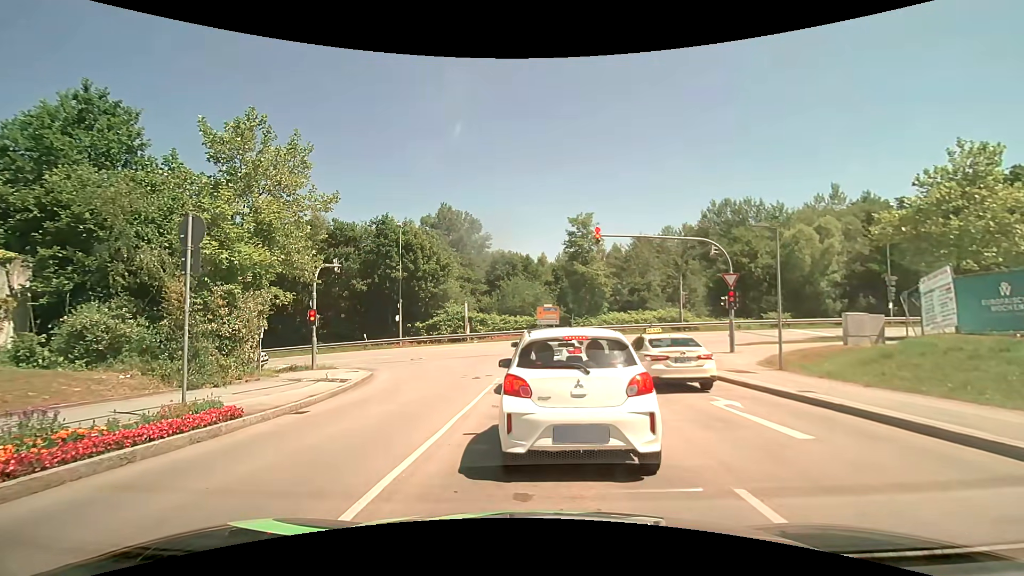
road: residential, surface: asphalt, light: Day
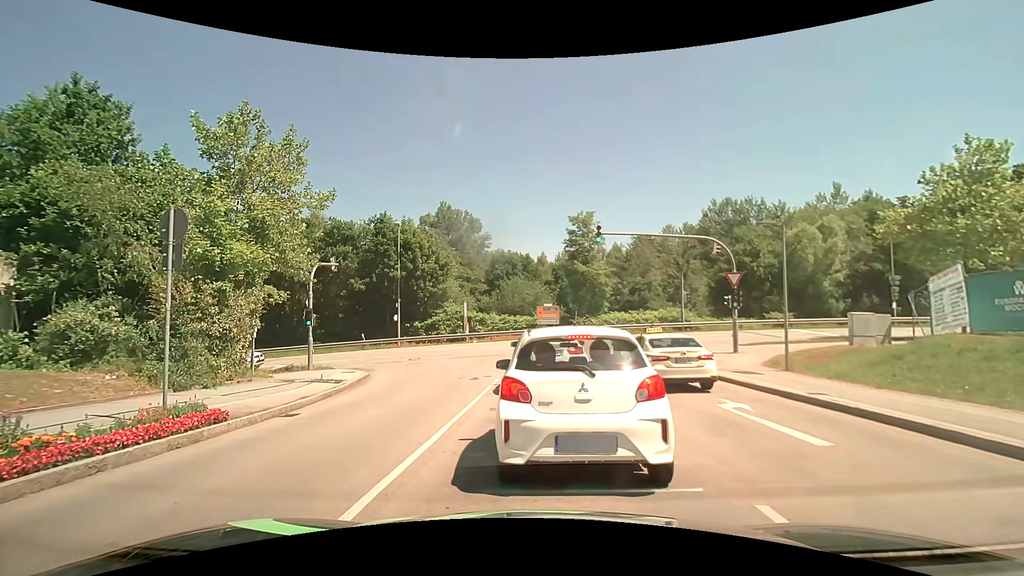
(0.0, +0.4) m; 0°
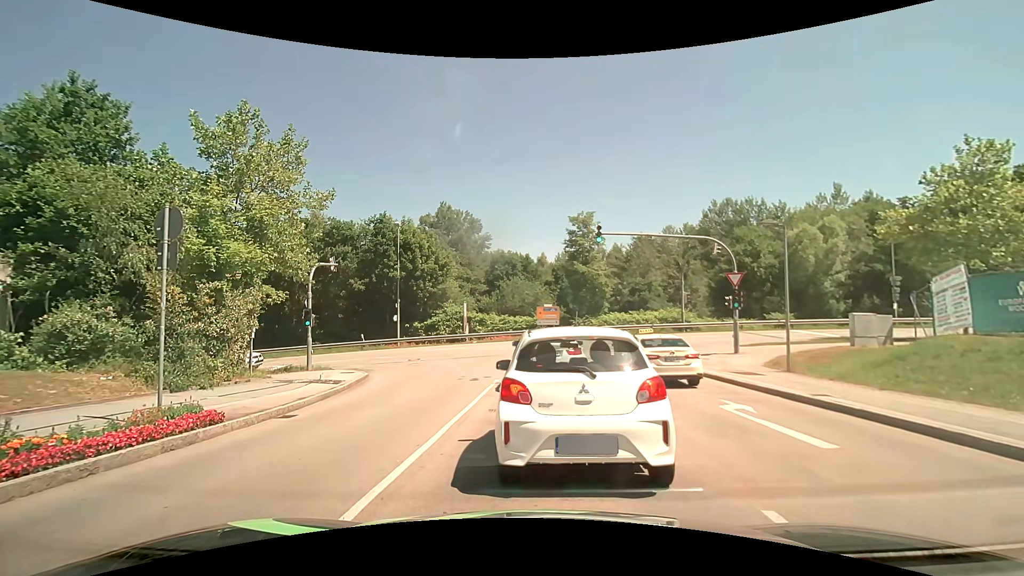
(0.0, +0.1) m; 0°
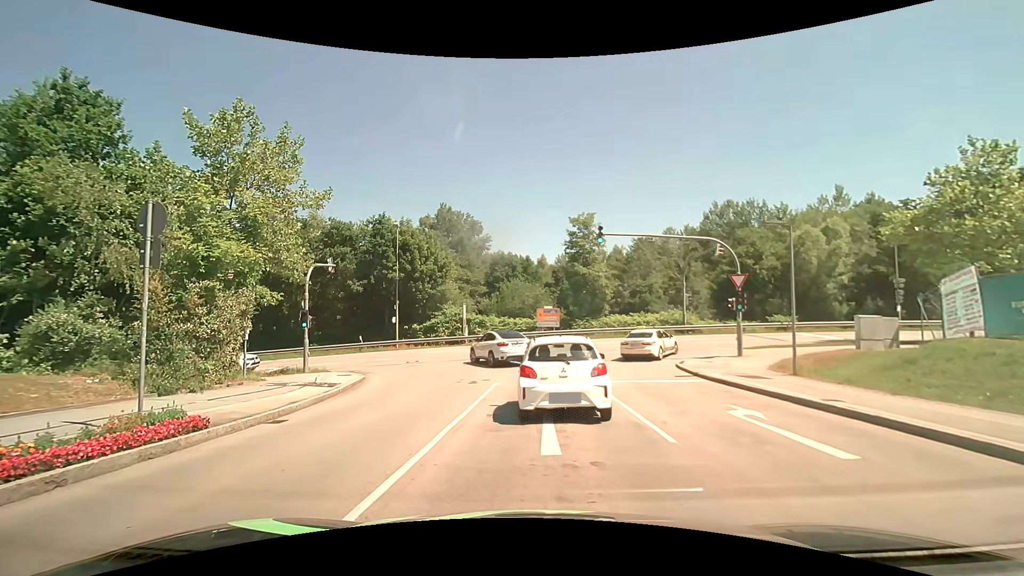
(0.0, +0.5) m; 0°
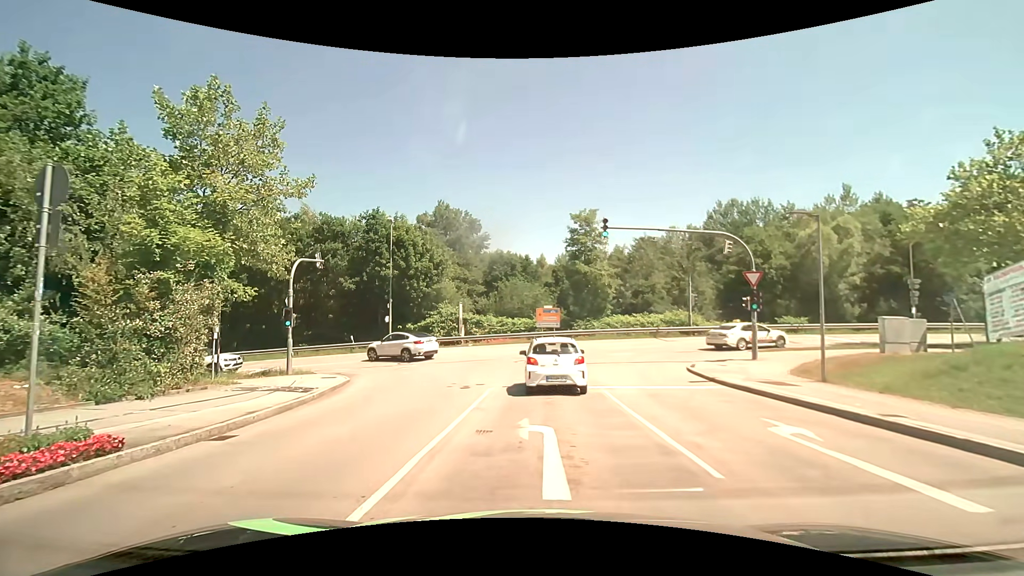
(0.0, +1.8) m; 0°
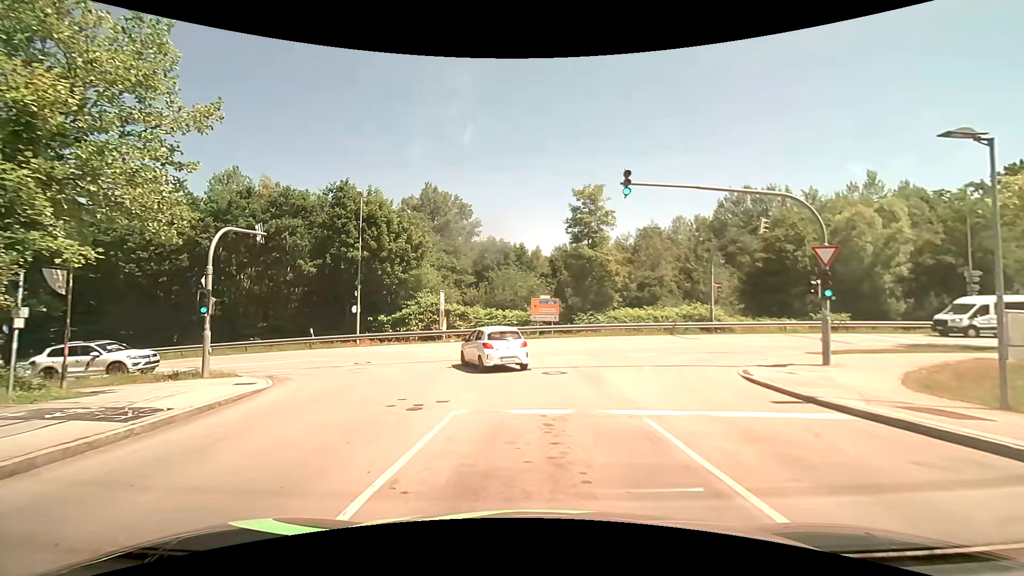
(-0.1, +6.2) m; 0°
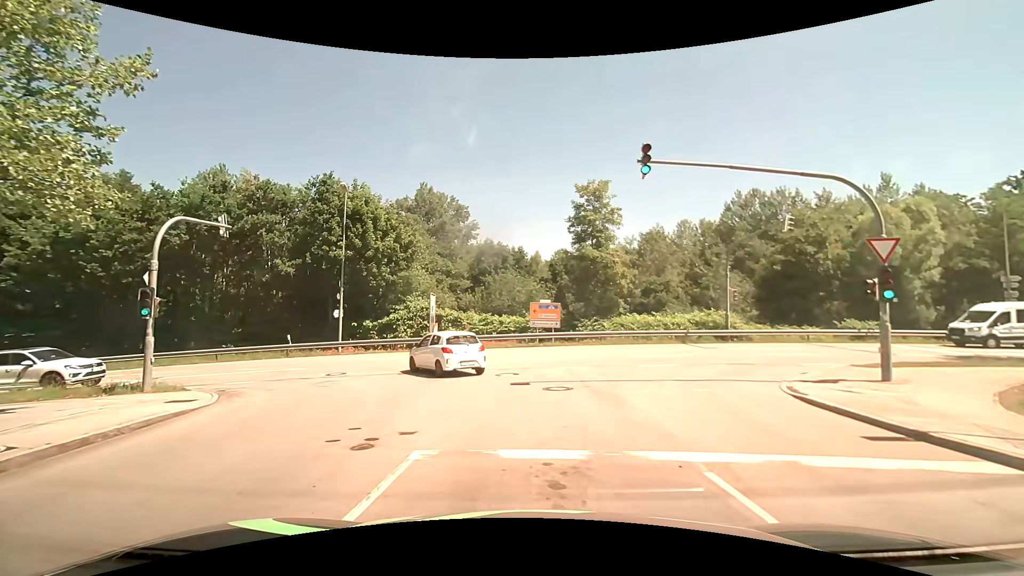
(0.0, +2.9) m; +1°
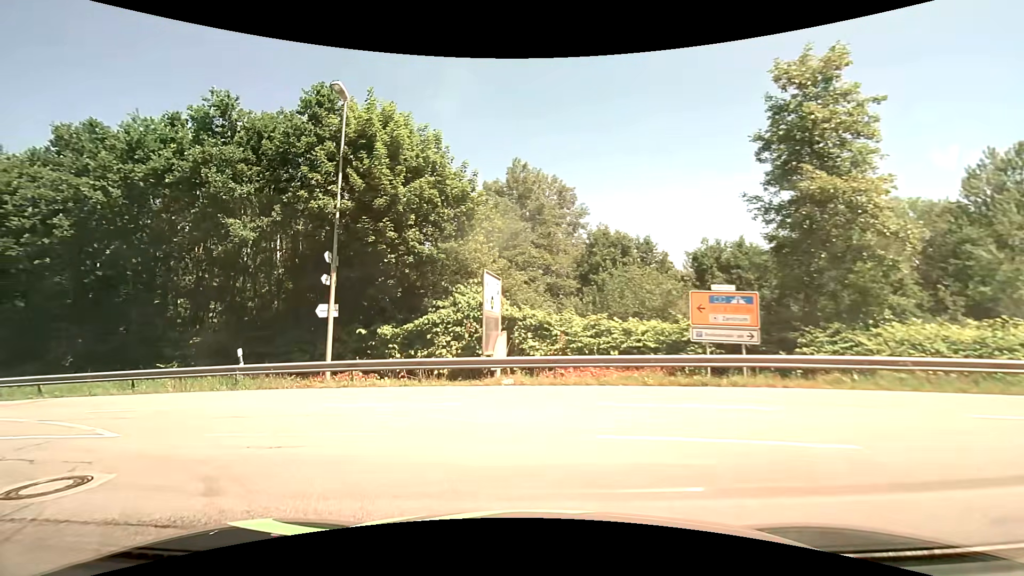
(-1.1, +15.1) m; -15°
(-3, +9) (-12, +14) (-21, +17) (-31, +19) (-41, +20) (-51, +22) (-61, +23) (-71, +24) (-81, +25) (-91, +26) m
